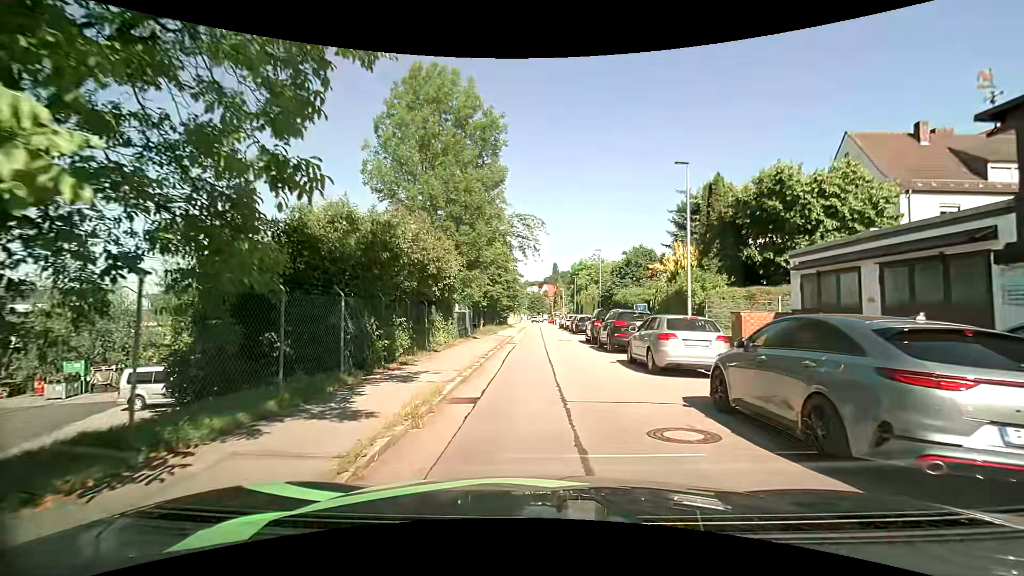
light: Day
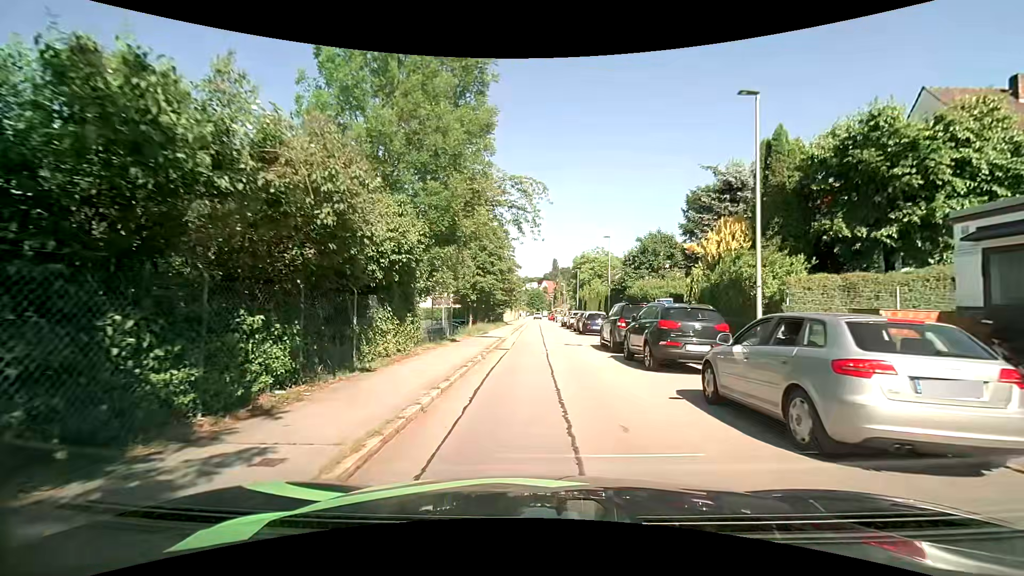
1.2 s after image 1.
(0.0, +6.8) m; 0°
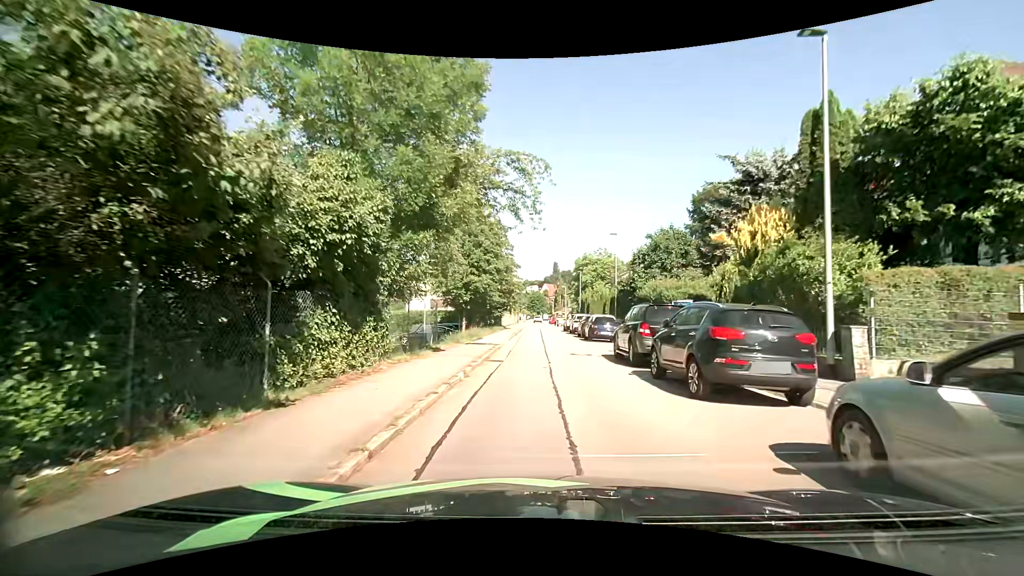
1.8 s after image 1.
(0.0, +3.5) m; 0°
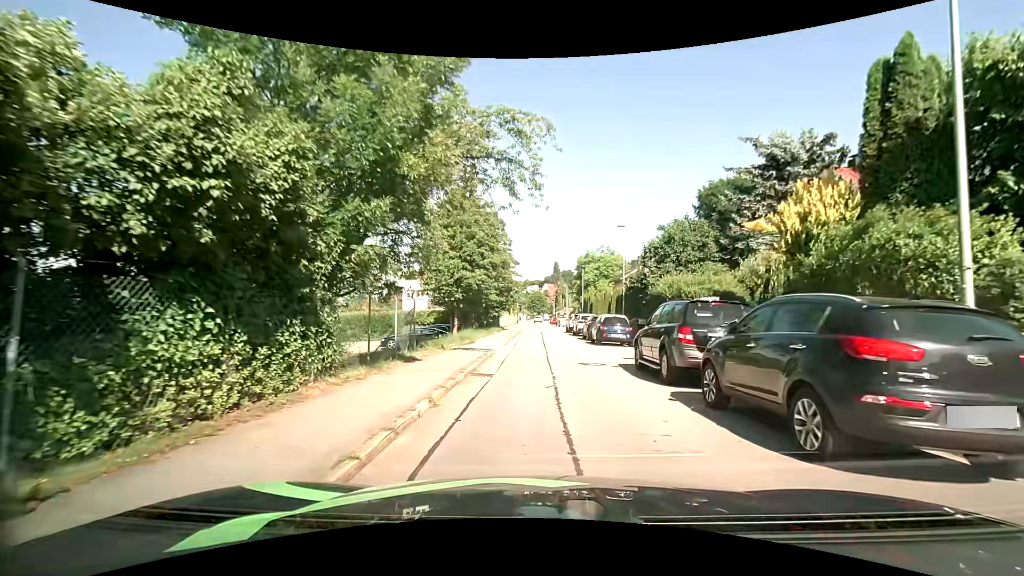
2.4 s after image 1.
(0.0, +3.5) m; +1°
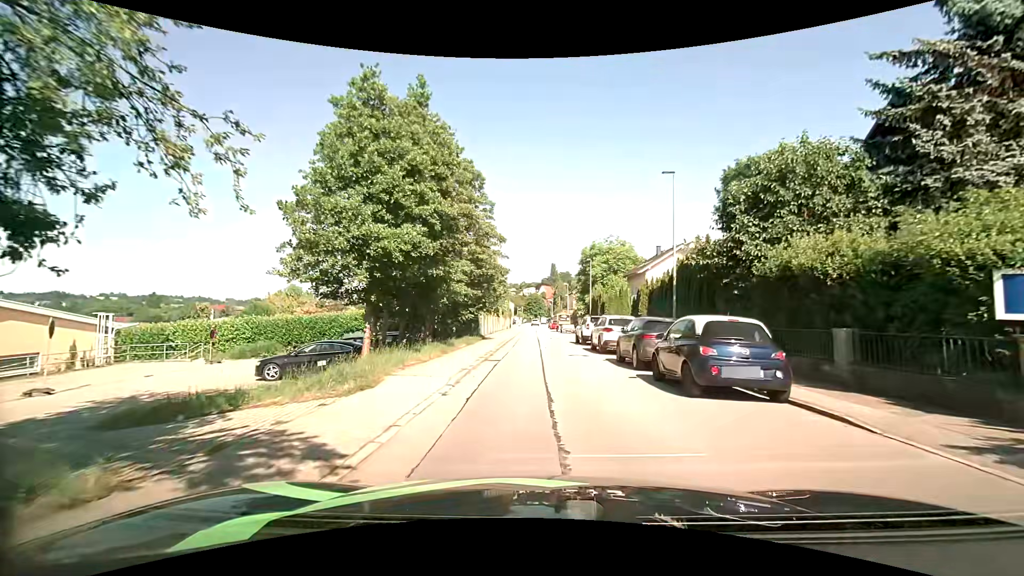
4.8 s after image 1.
(-0.1, +14.7) m; -1°
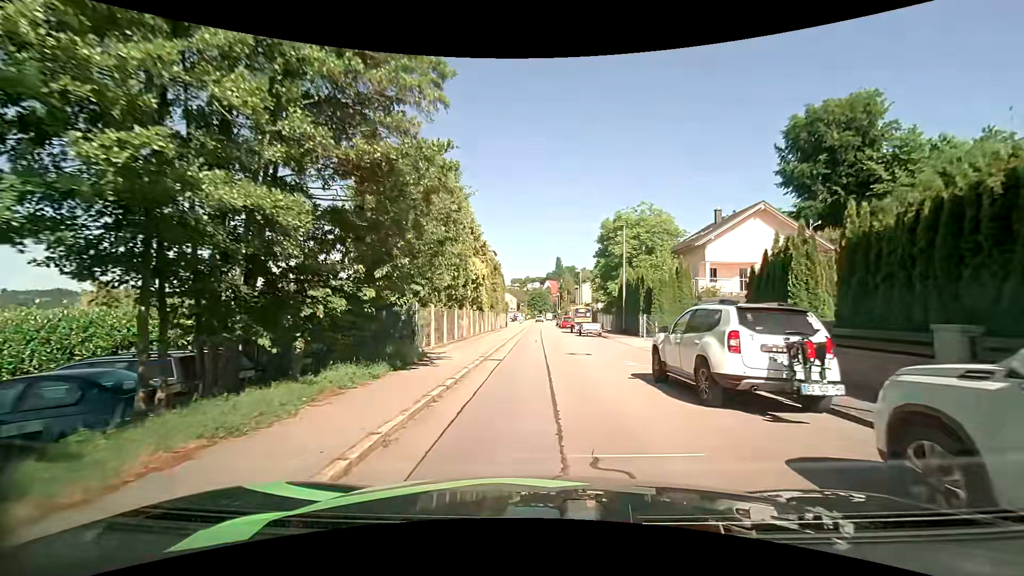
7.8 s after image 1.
(+0.1, +19.4) m; 0°
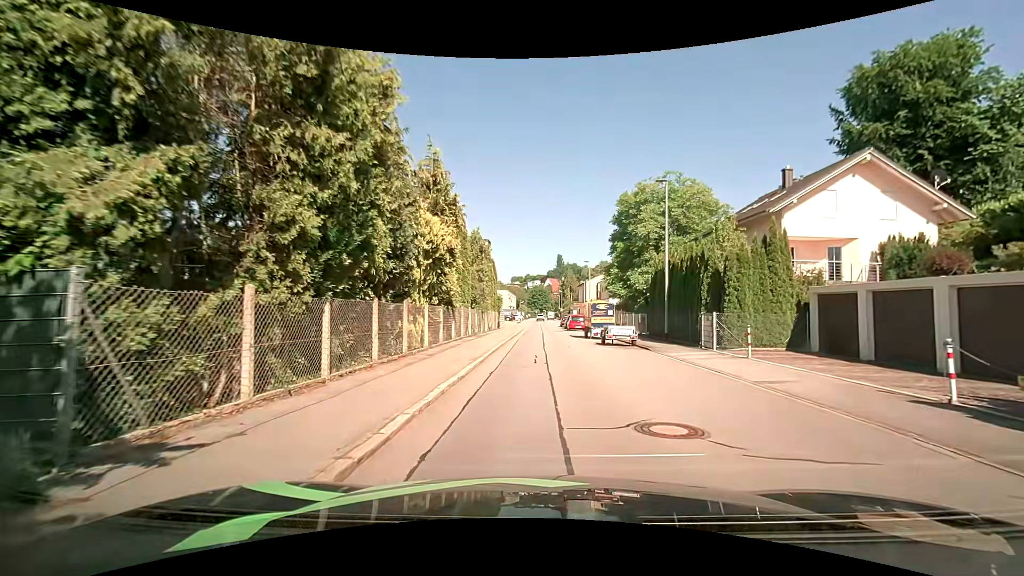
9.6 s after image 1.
(0.0, +12.1) m; +1°
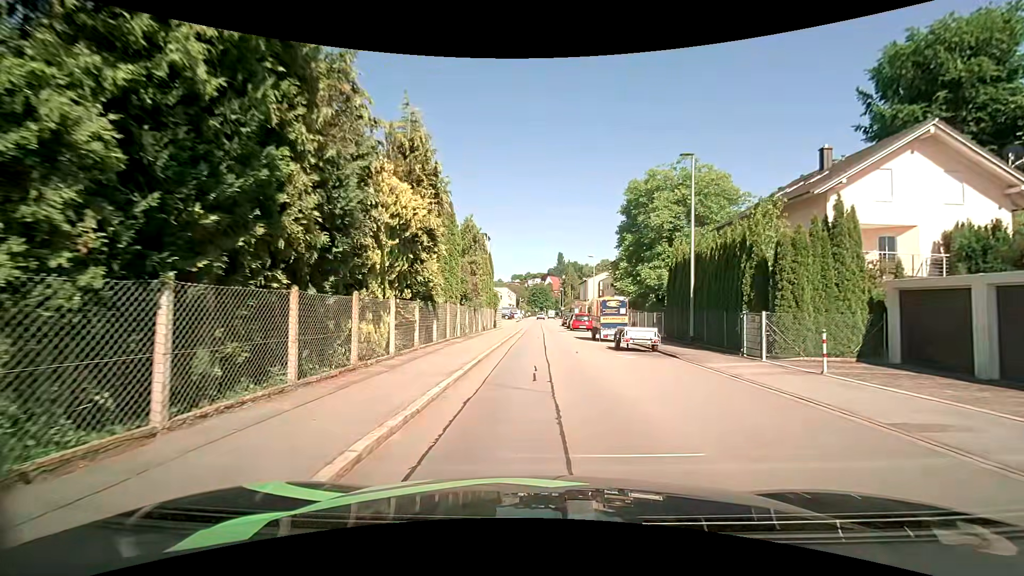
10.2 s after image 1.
(0.0, +4.1) m; 0°
(0, +10) (0, +20) (0, +30) (0, +40) (0, +50) (0, +60) (0, +70) (0, +80) (0, +90) (0, +100) m
